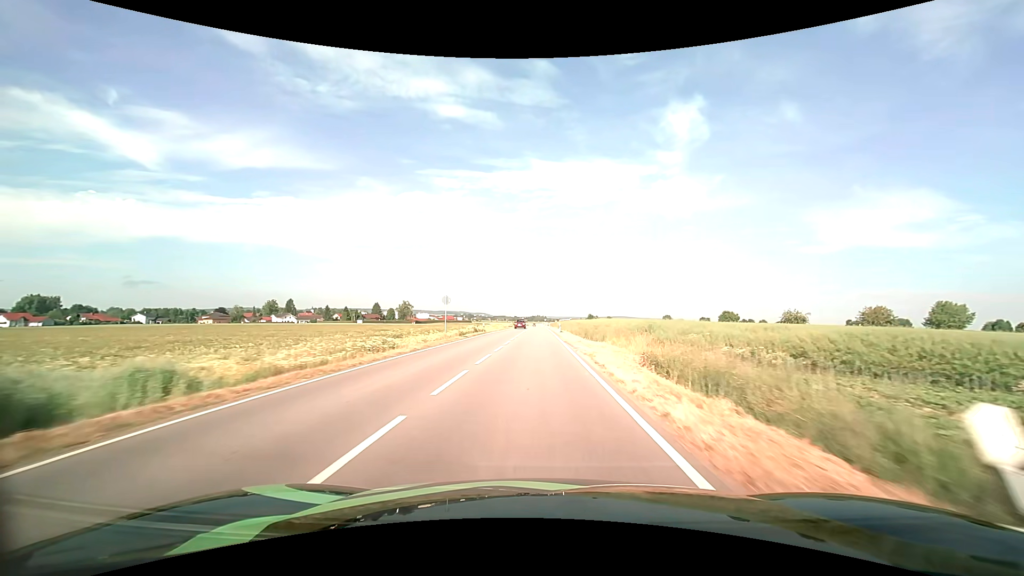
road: tertiary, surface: asphalt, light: Day
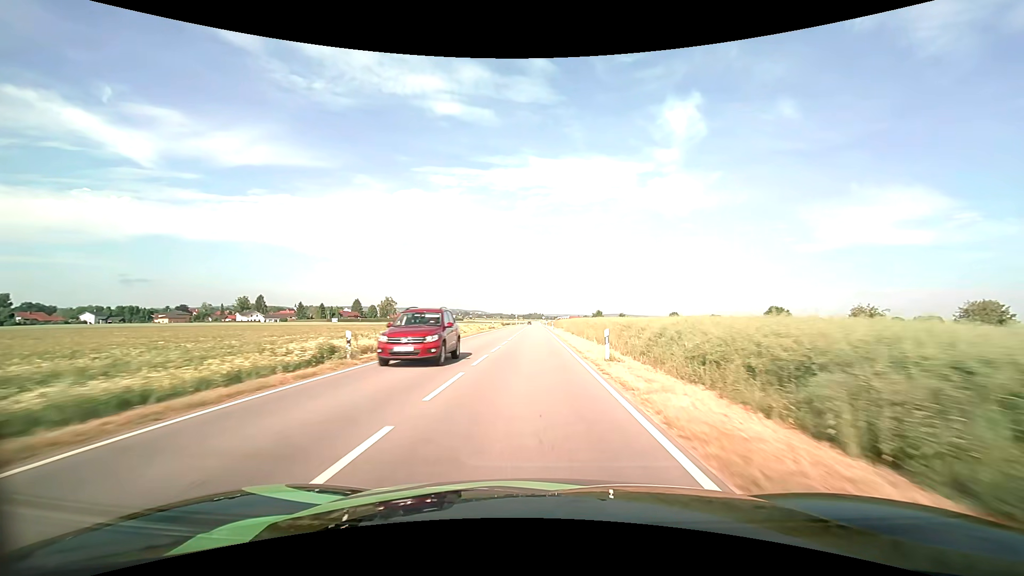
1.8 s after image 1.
(+0.1, +36.8) m; 0°
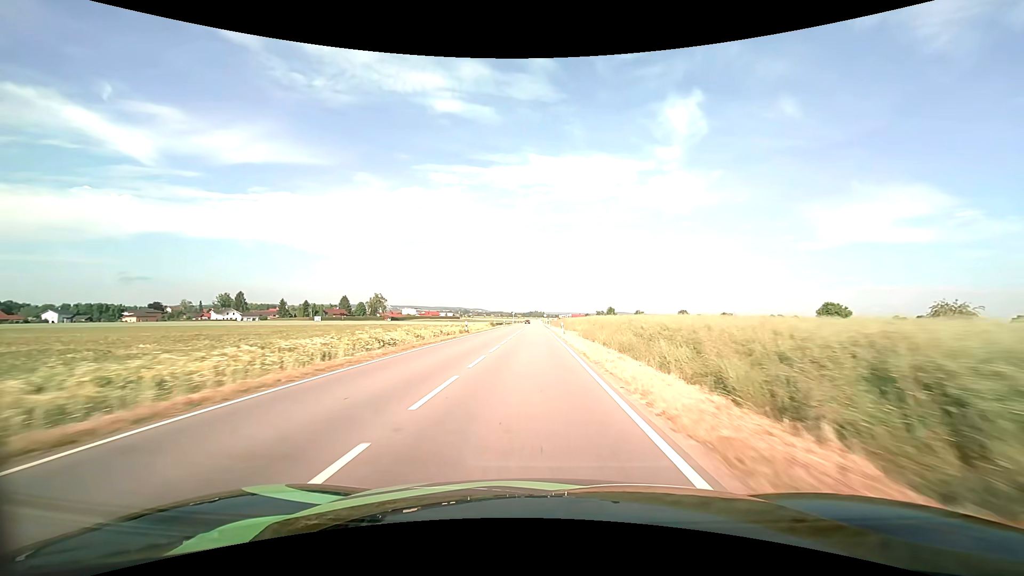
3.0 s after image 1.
(0.0, +24.9) m; 0°
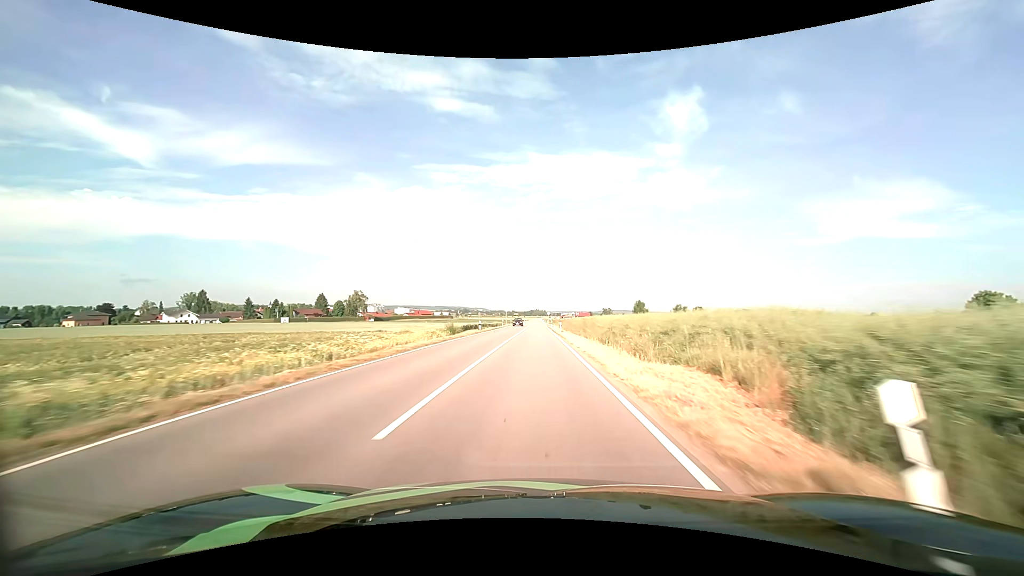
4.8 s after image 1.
(-0.1, +37.8) m; 0°
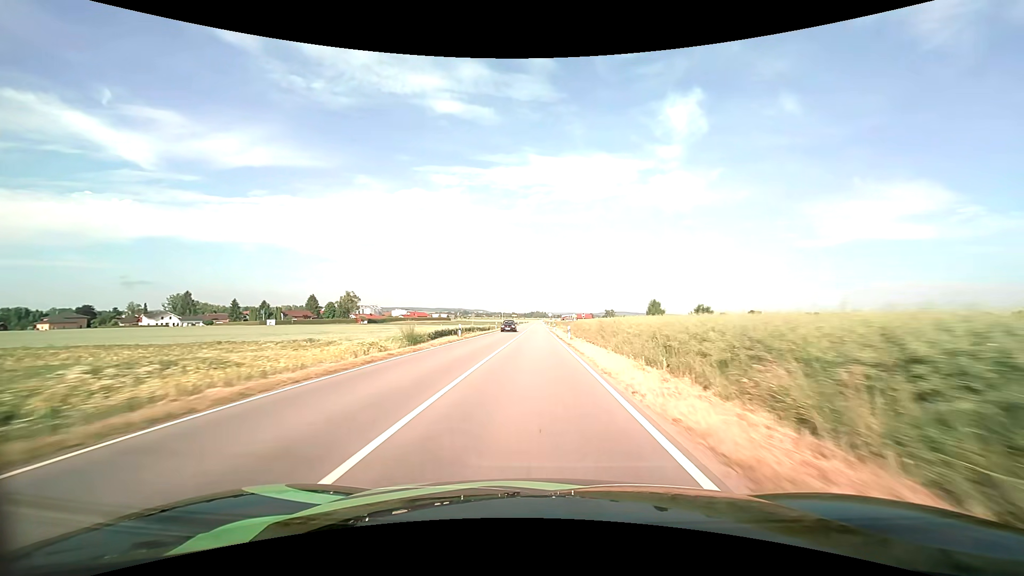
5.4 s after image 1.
(0.0, +12.8) m; 0°
(0, +10) (0, +20) (0, +30) (0, +40) (0, +50) (0, +60) (0, +70) (0, +80) (0, +90) (0, +100) m
